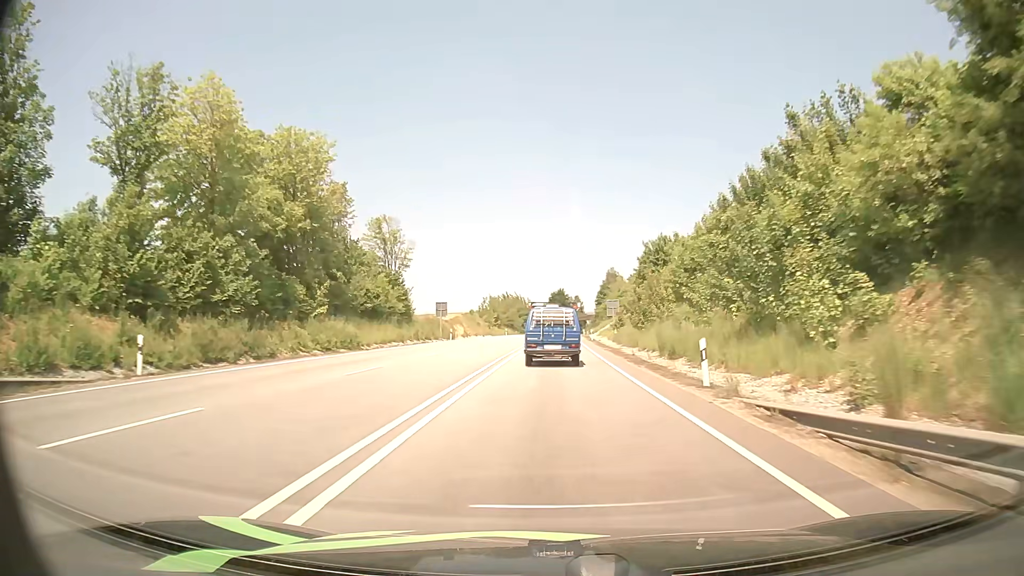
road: primary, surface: asphalt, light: Day
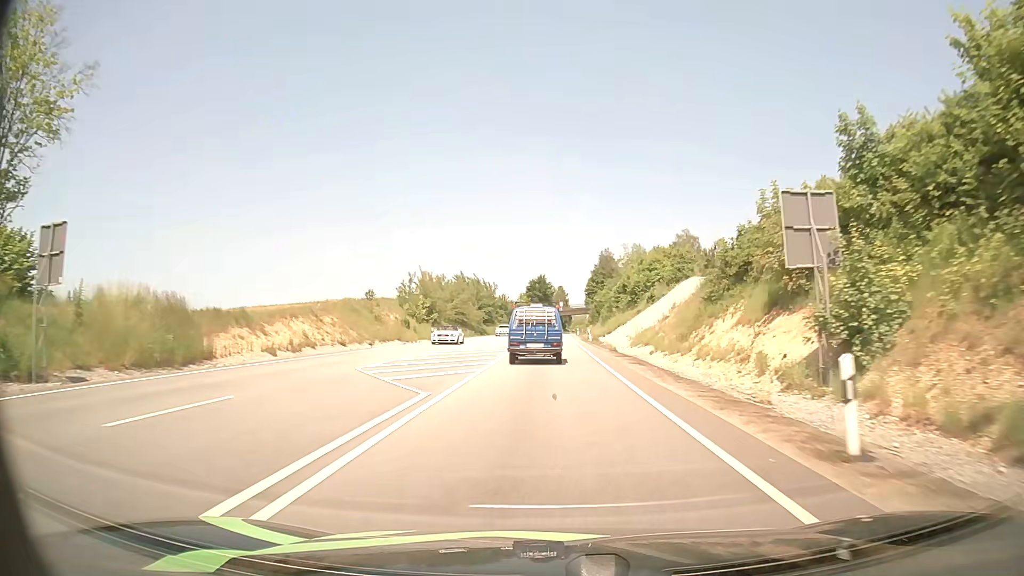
(+0.9, +57.8) m; +1°
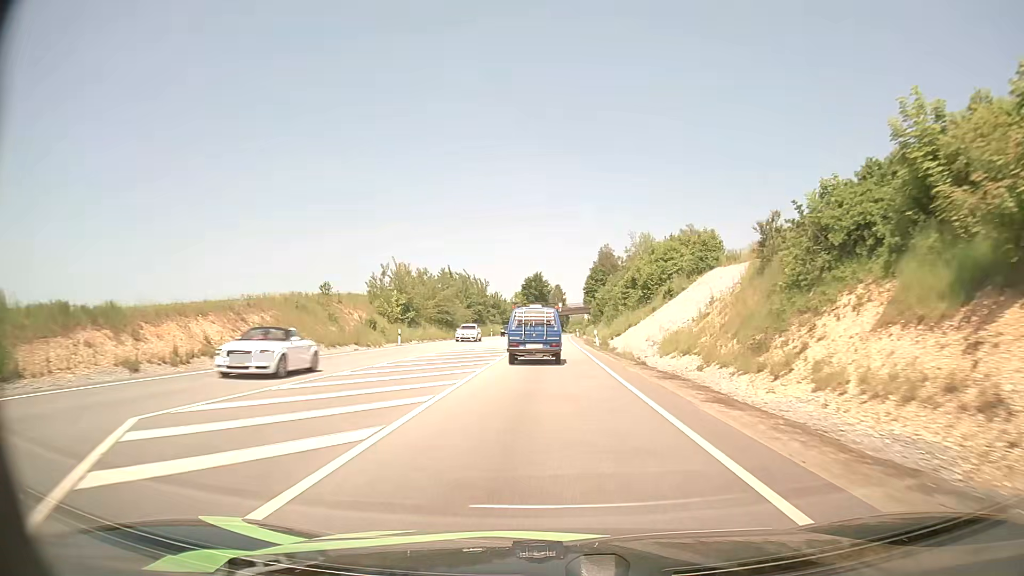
(+0.1, +11.6) m; +1°
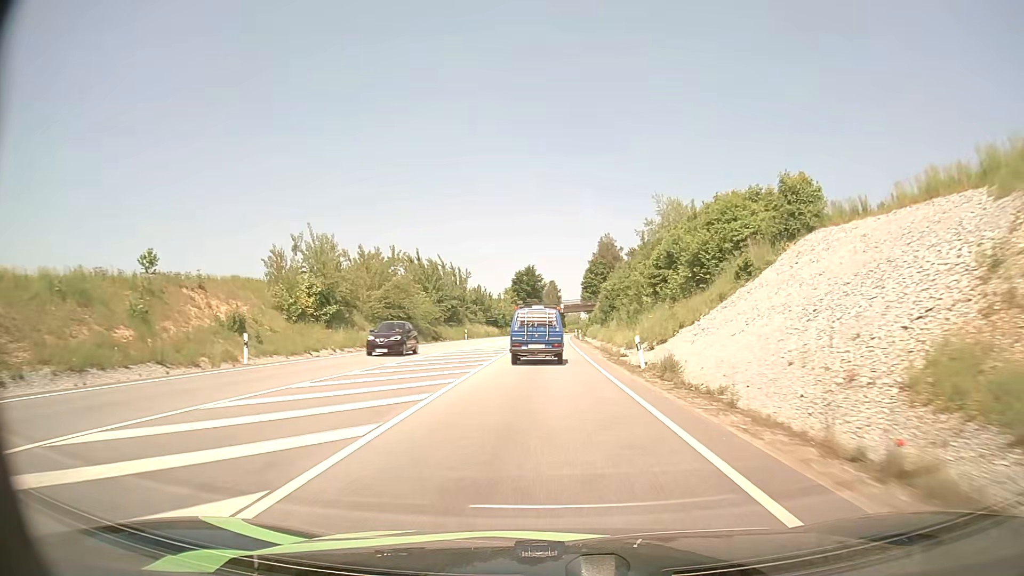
(+0.1, +23.4) m; 0°
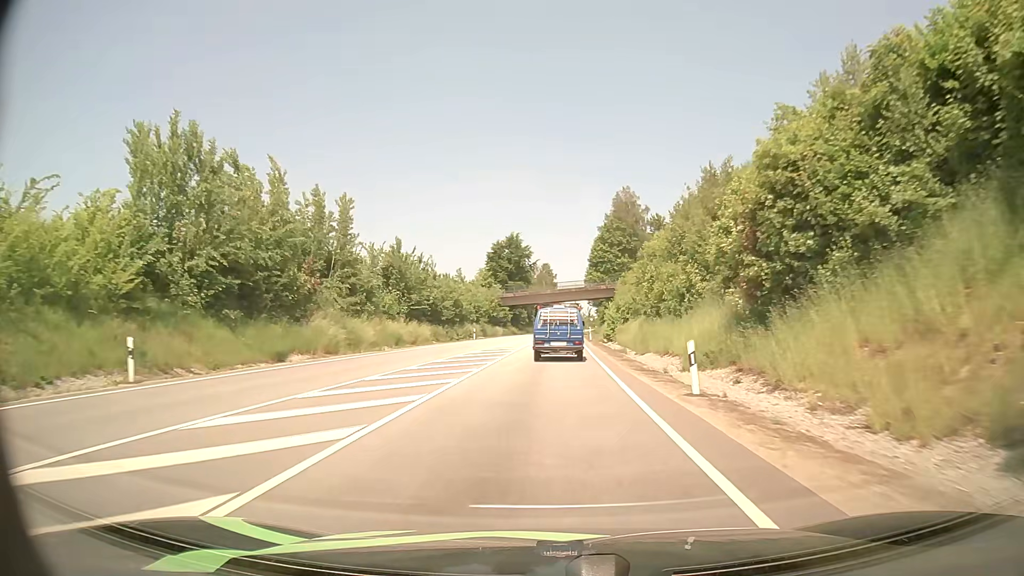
(+0.4, +58.6) m; 0°
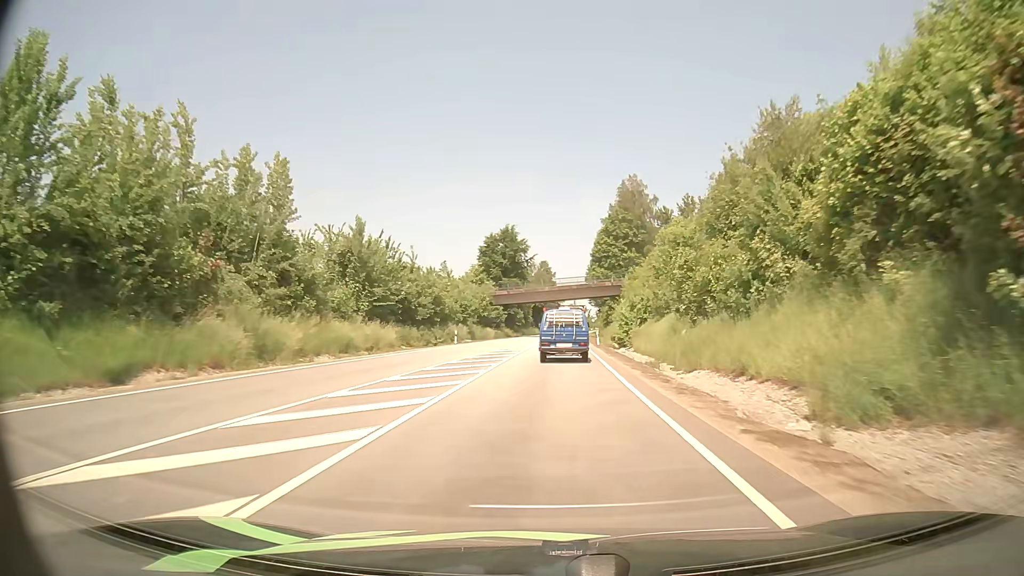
(0.0, +11.7) m; 0°
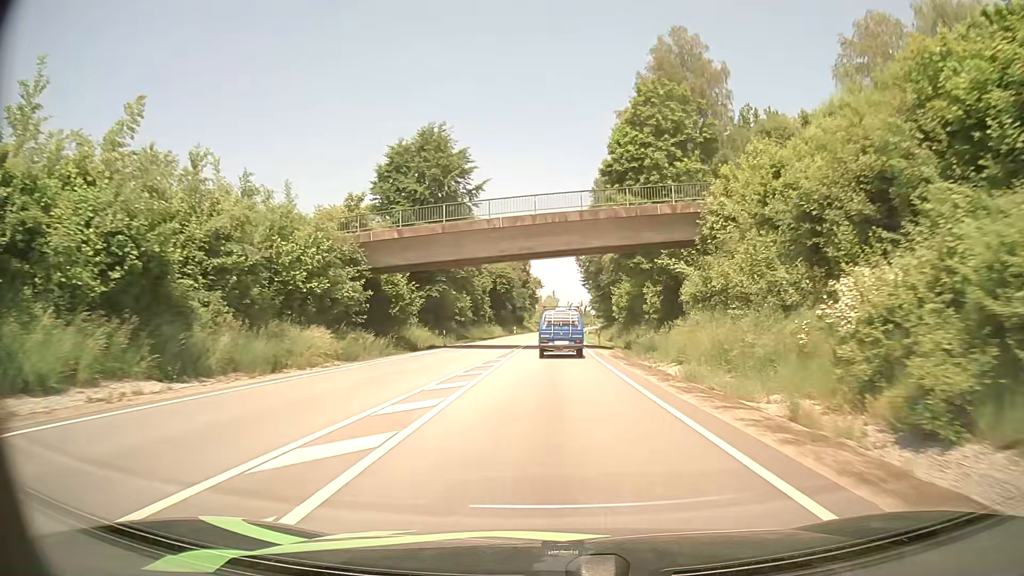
(+0.8, +58.8) m; +2°
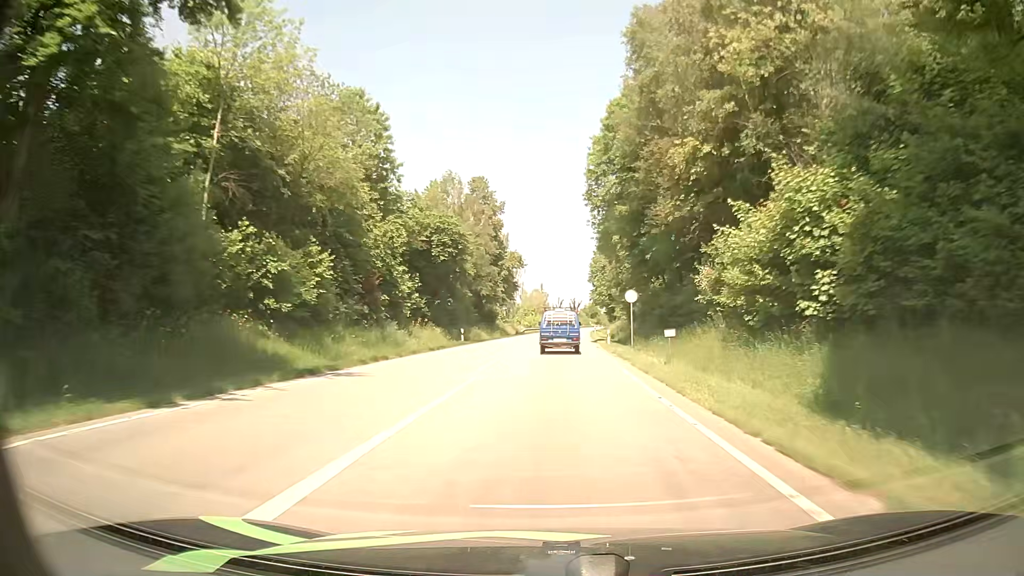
(+0.2, +46.9) m; -1°
(0, +10) (+1, +20) (+1, +30) (+2, +40) (+2, +50) (+3, +60) (+3, +70) (+4, +80) (+5, +90) (+6, +100) m
